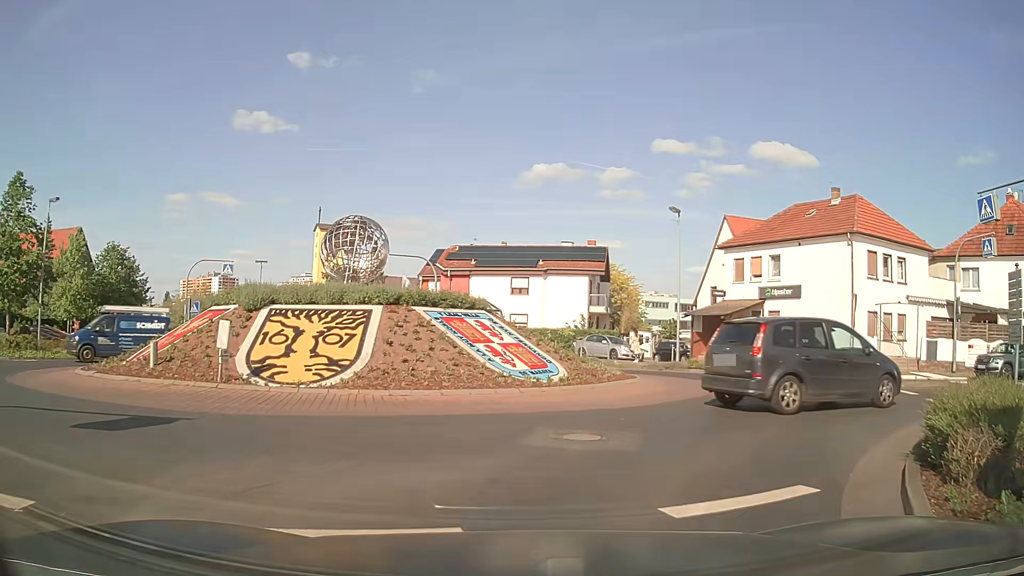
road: secondary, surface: asphalt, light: Day
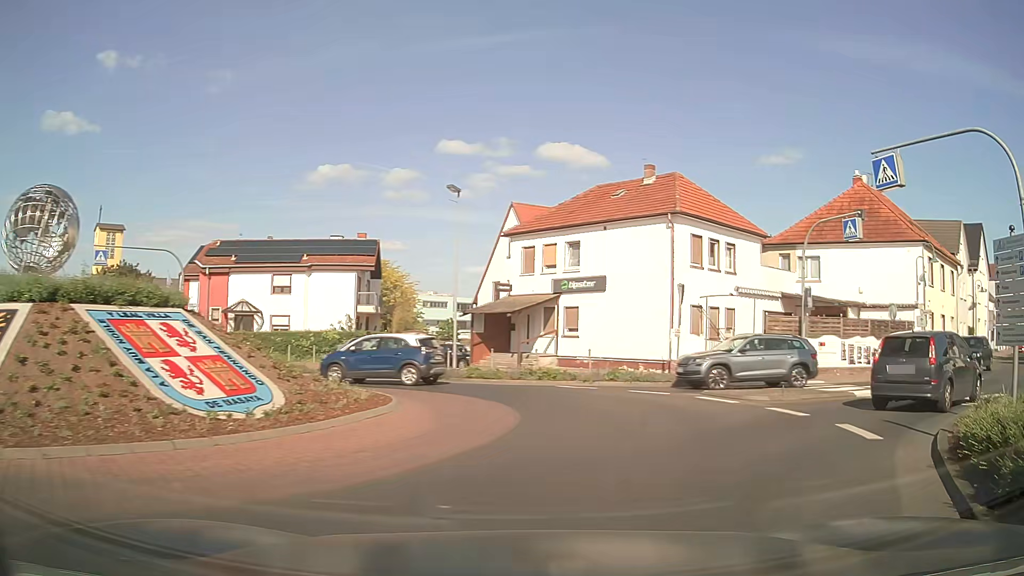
(+0.8, +5.5) m; +19°
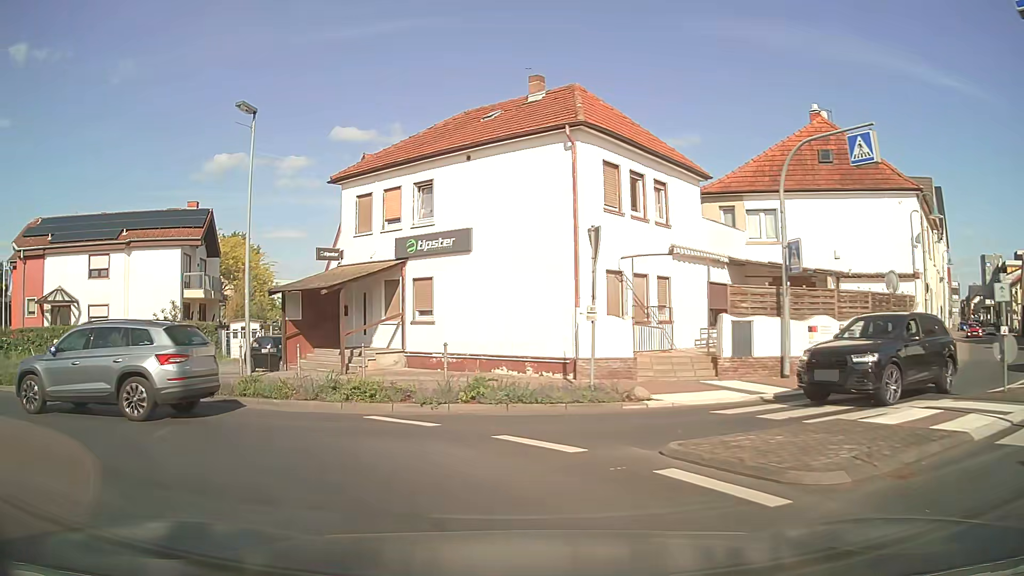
(+1.8, +9.8) m; +9°
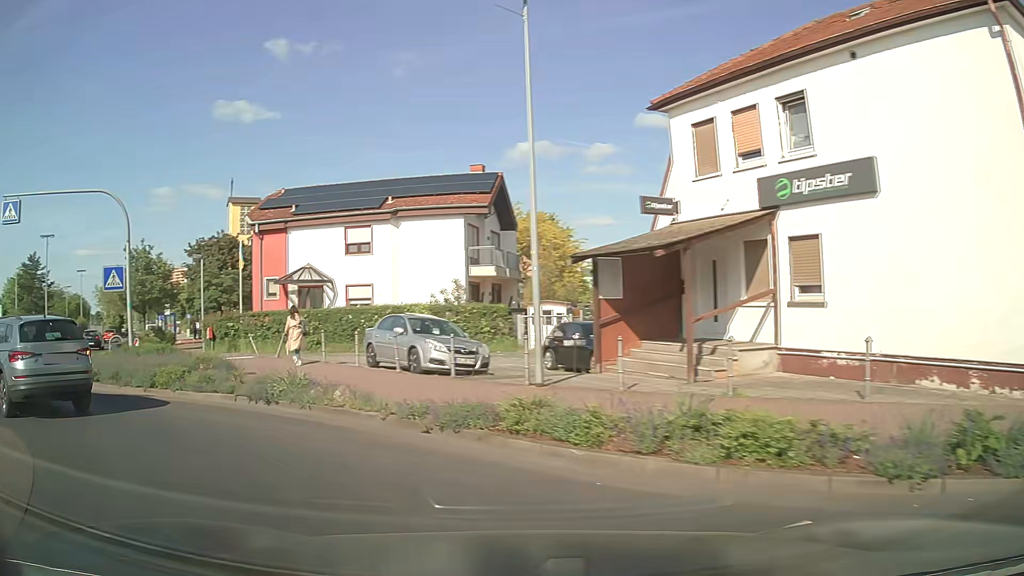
(-1.3, +6.6) m; -26°
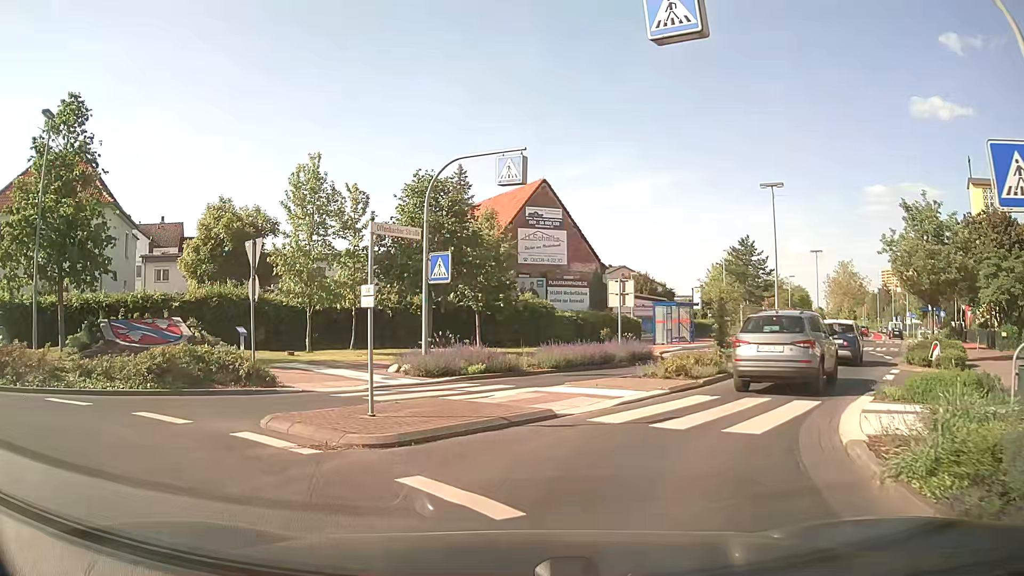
(-8.8, +12.0) m; -63°
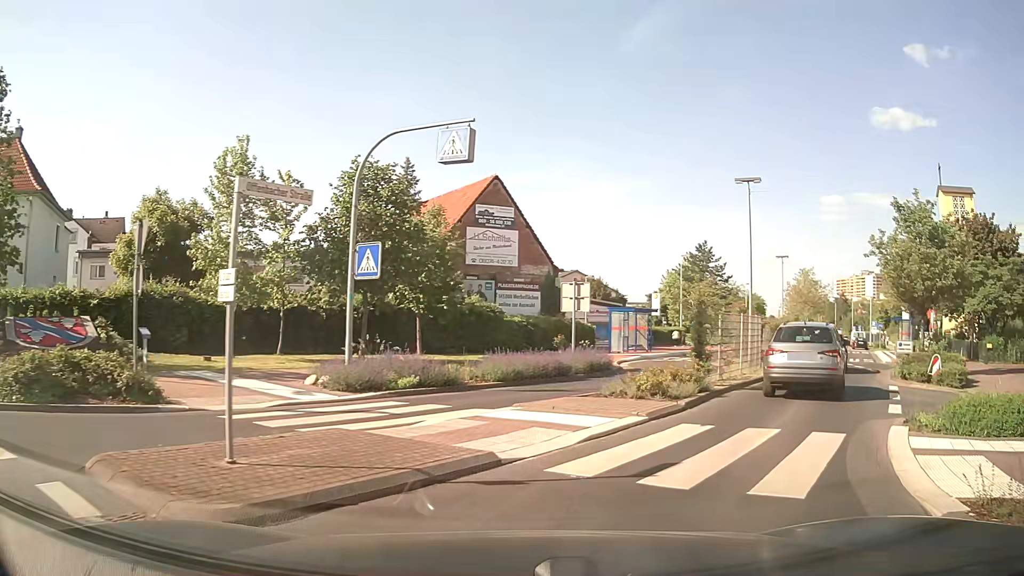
(+0.1, +2.9) m; +5°
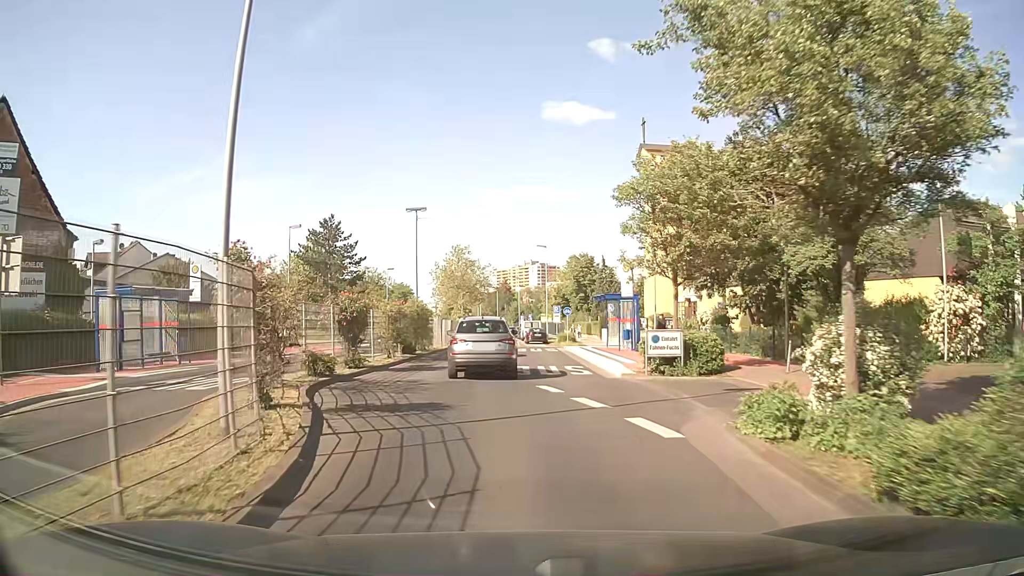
(+7.8, +18.3) m; +29°
